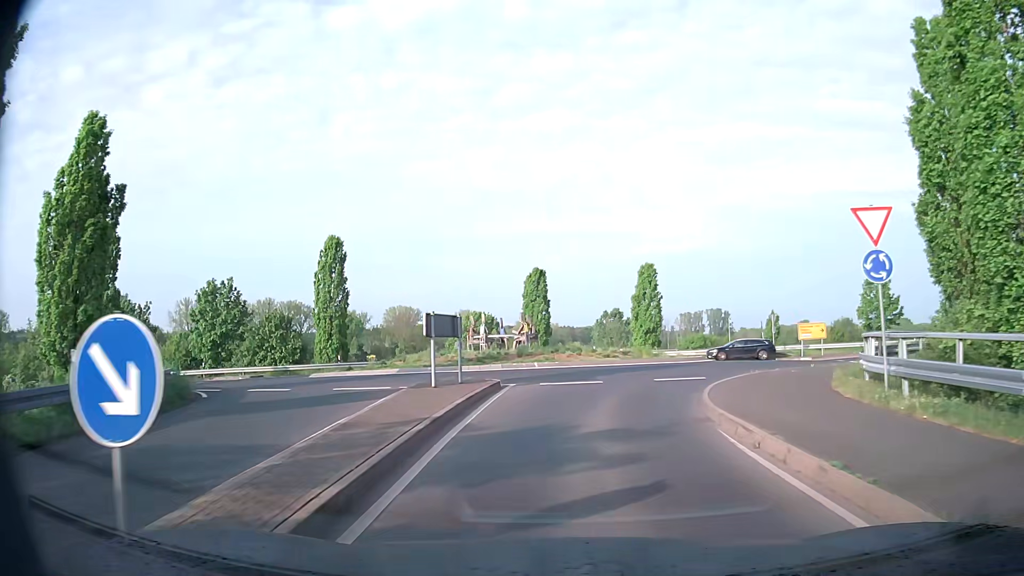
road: tertiary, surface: asphalt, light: Day
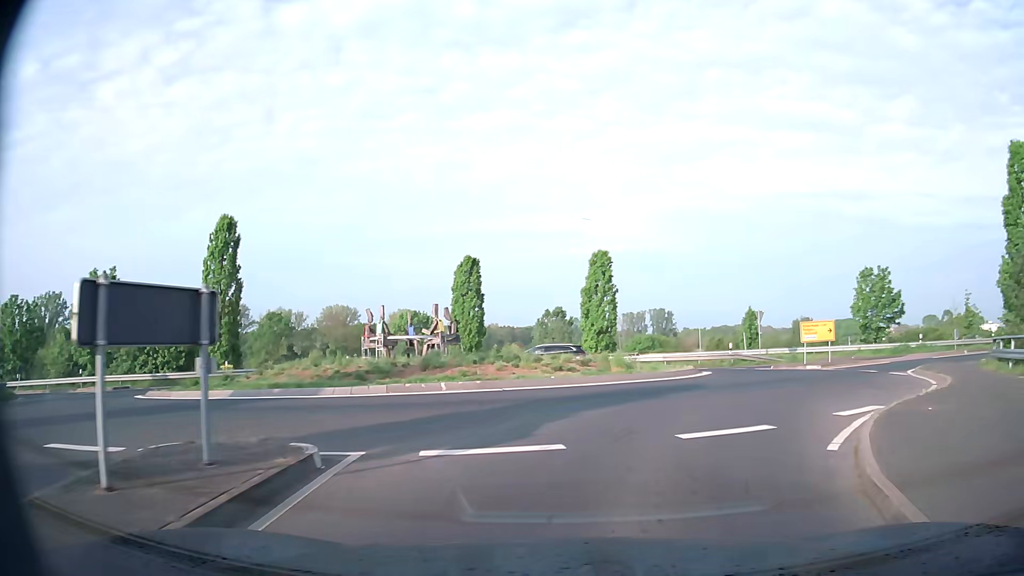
(+0.3, +9.8) m; +5°
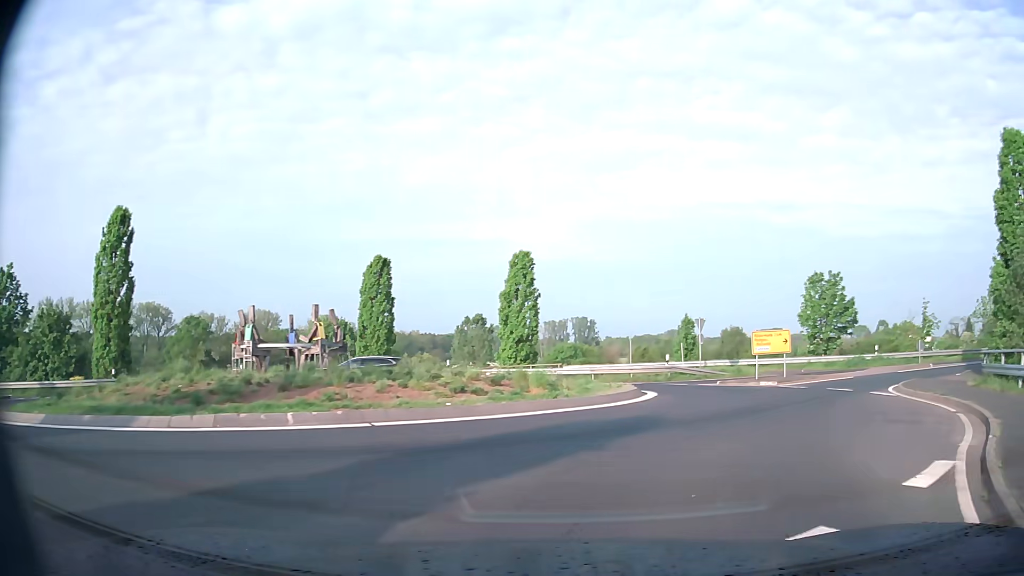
(+0.2, +4.6) m; +5°
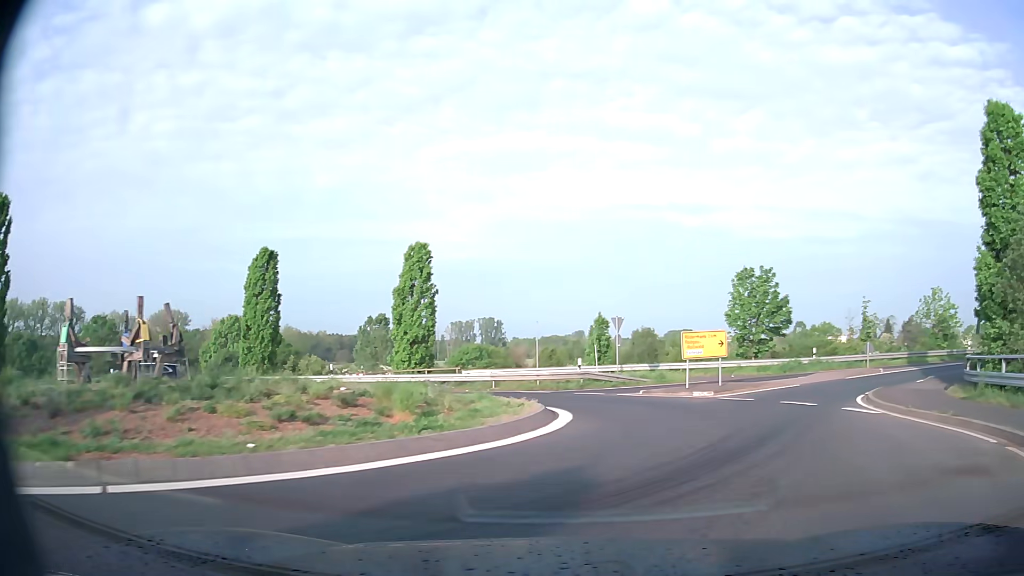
(+0.4, +4.6) m; +8°
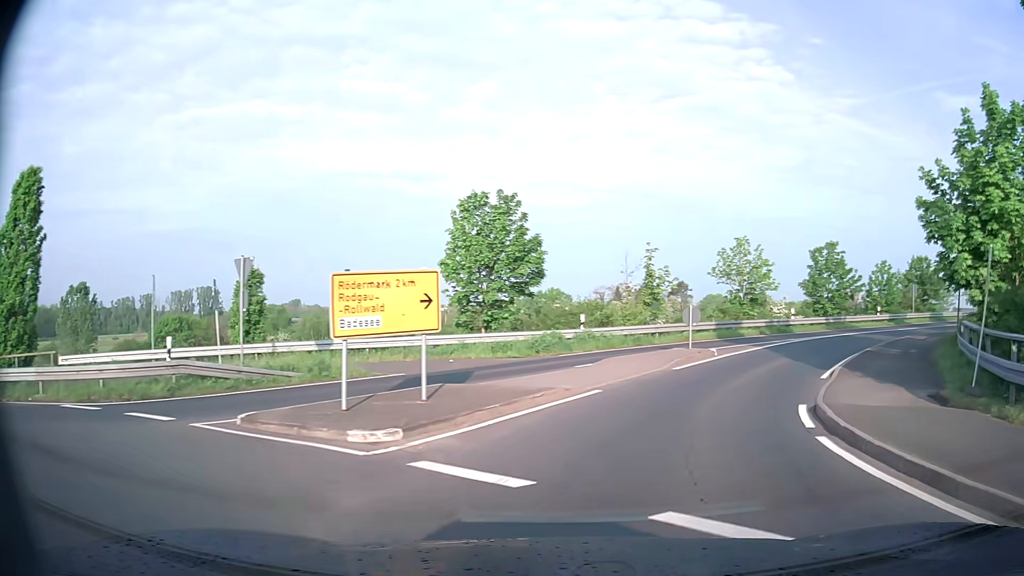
(+3.2, +14.5) m; +24°
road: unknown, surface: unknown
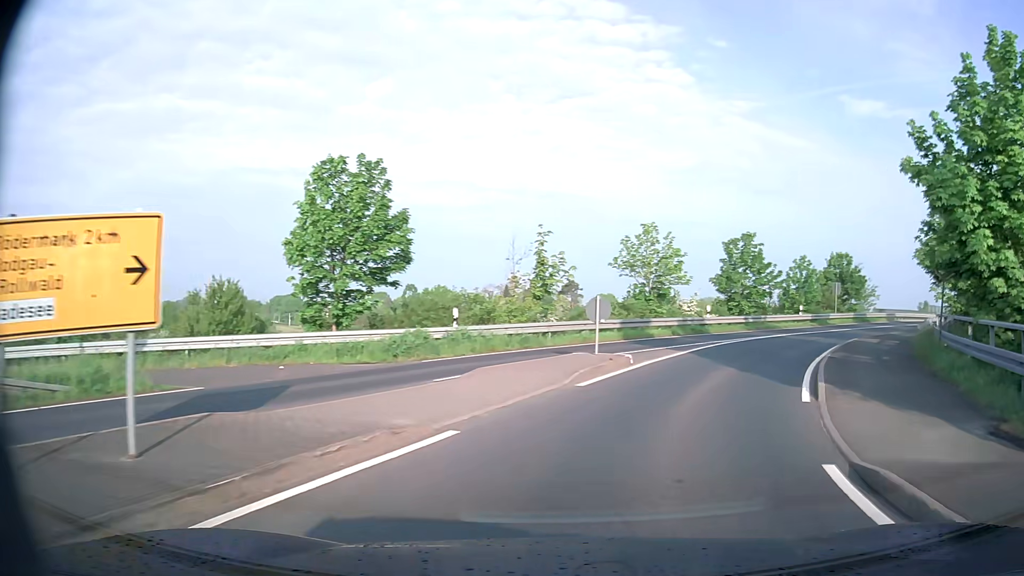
(+0.4, +5.5) m; +8°
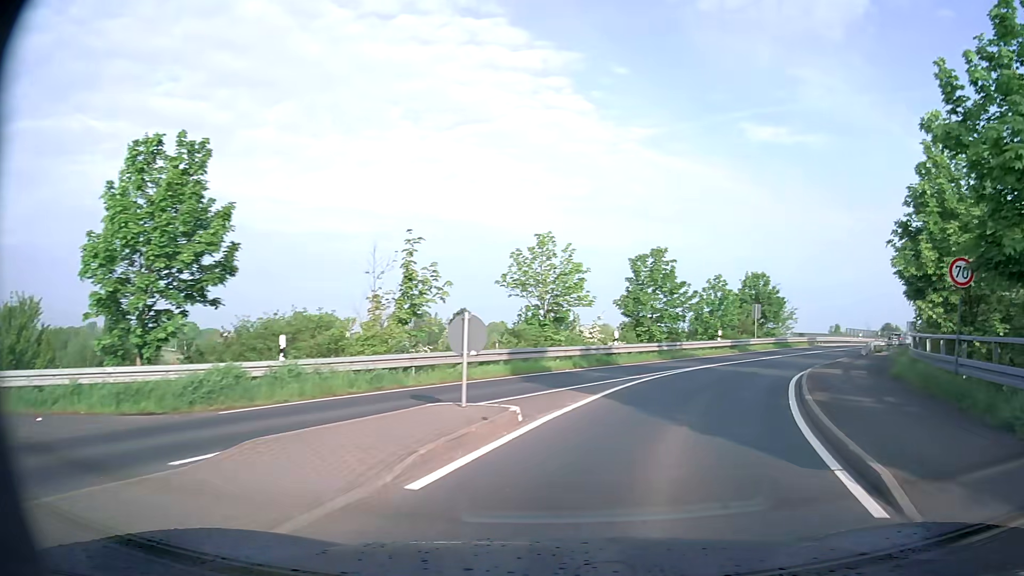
(+0.5, +5.8) m; +10°
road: secondary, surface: asphalt
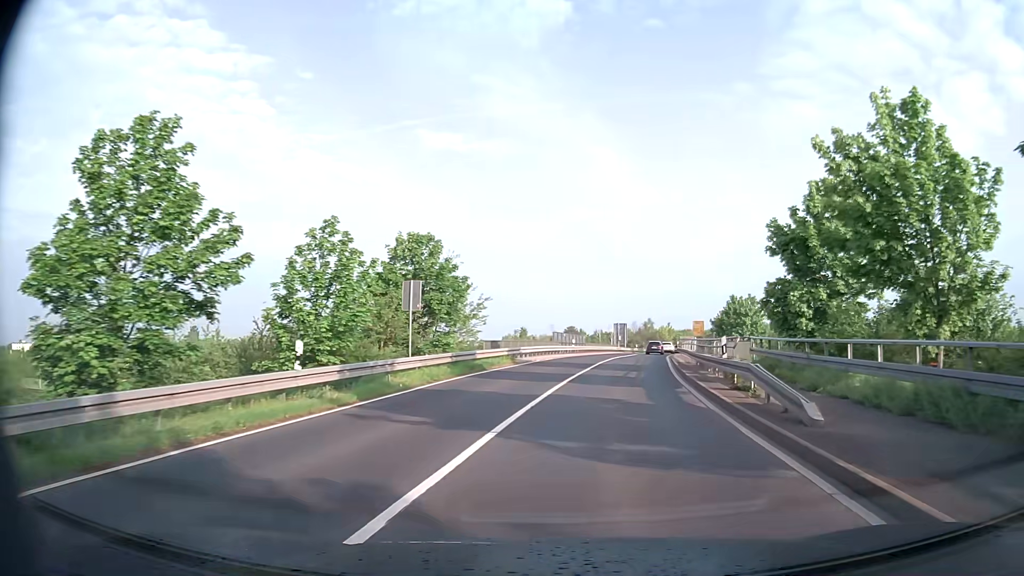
(+6.8, +24.8) m; +28°
(0, +10) (+2, +20) (+3, +30) (+5, +40) (+6, +50) (+8, +59) (+10, +69) (+12, +79) (+15, +89) (+17, +98) m
